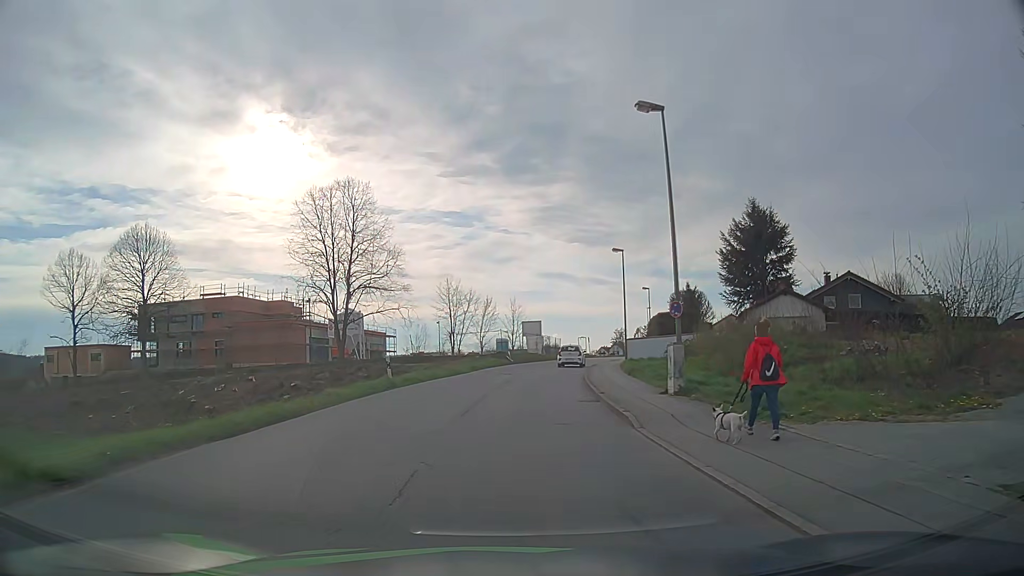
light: Day
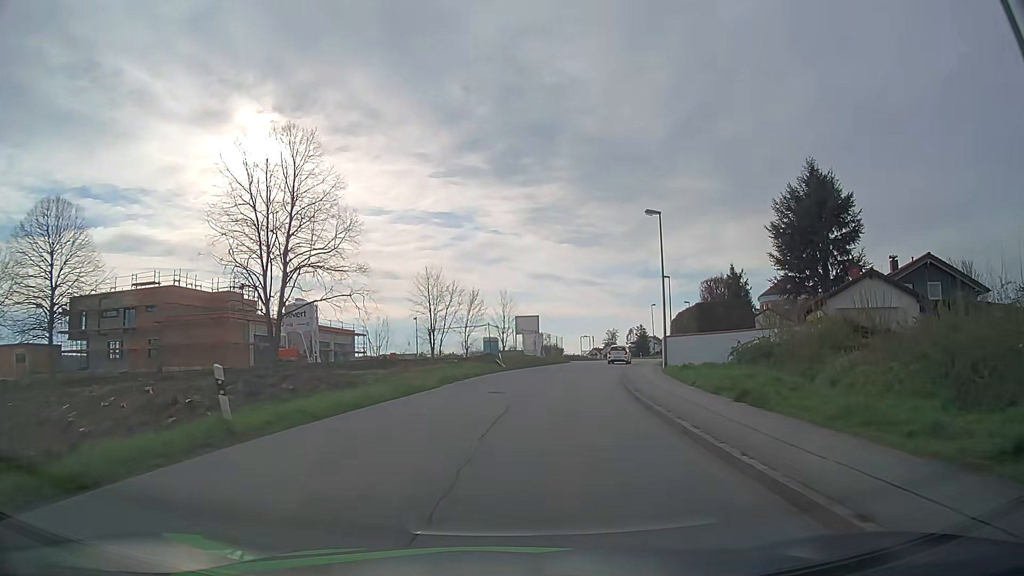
(-0.2, +14.3) m; 0°
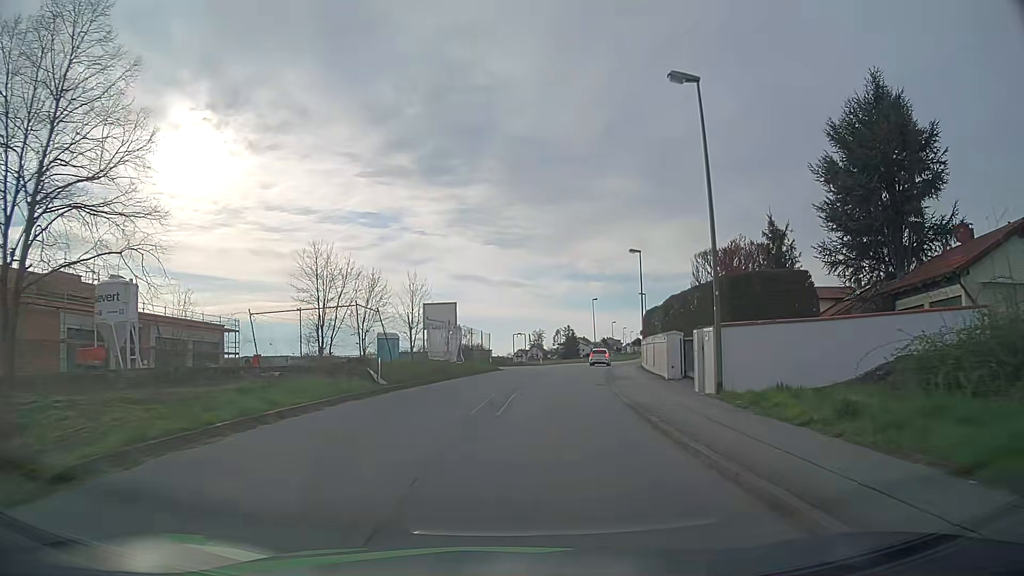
(+1.1, +18.4) m; +7°
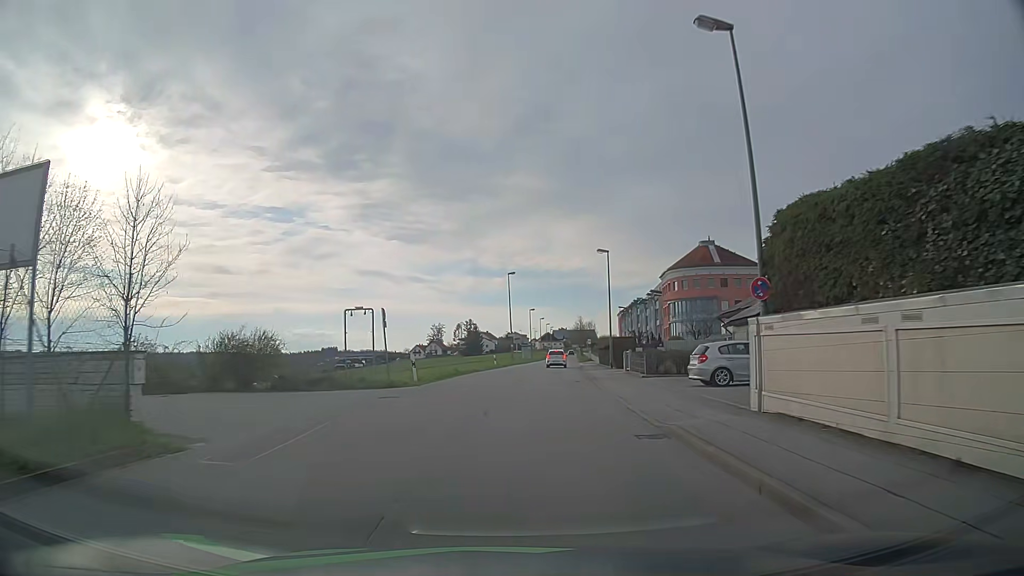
(+2.5, +33.6) m; +8°
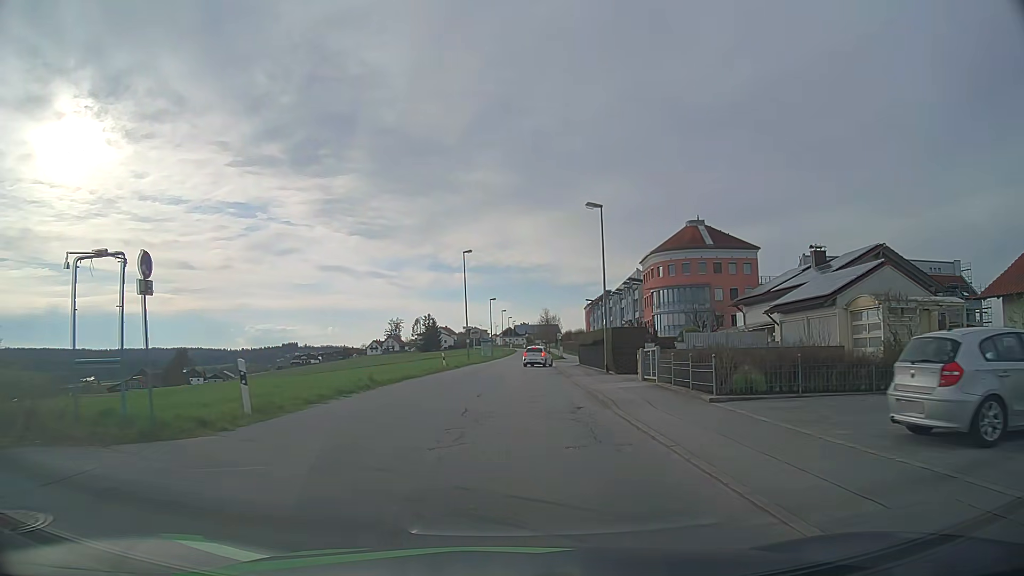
(+0.4, +14.0) m; +3°
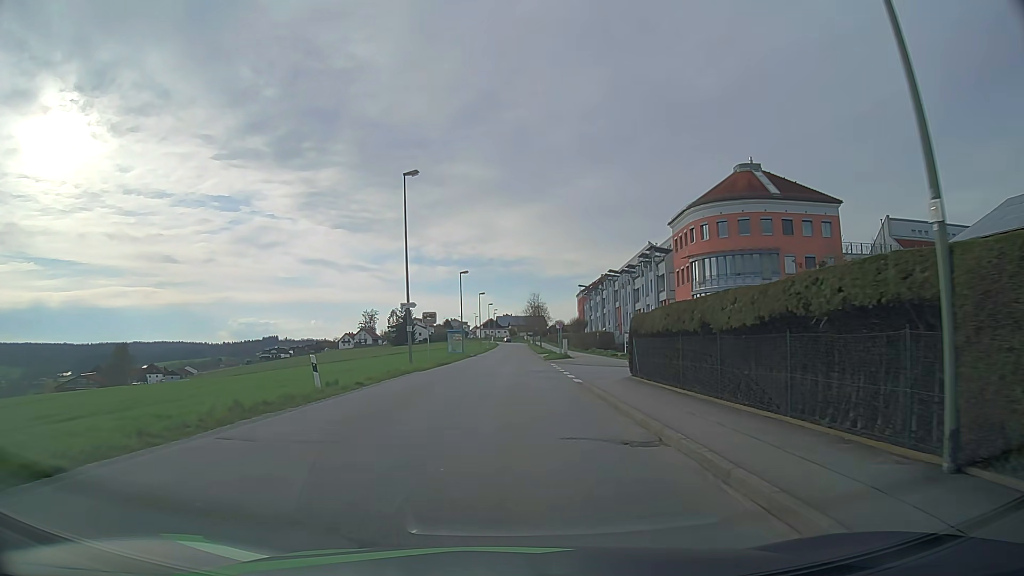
(+0.6, +26.1) m; +2°
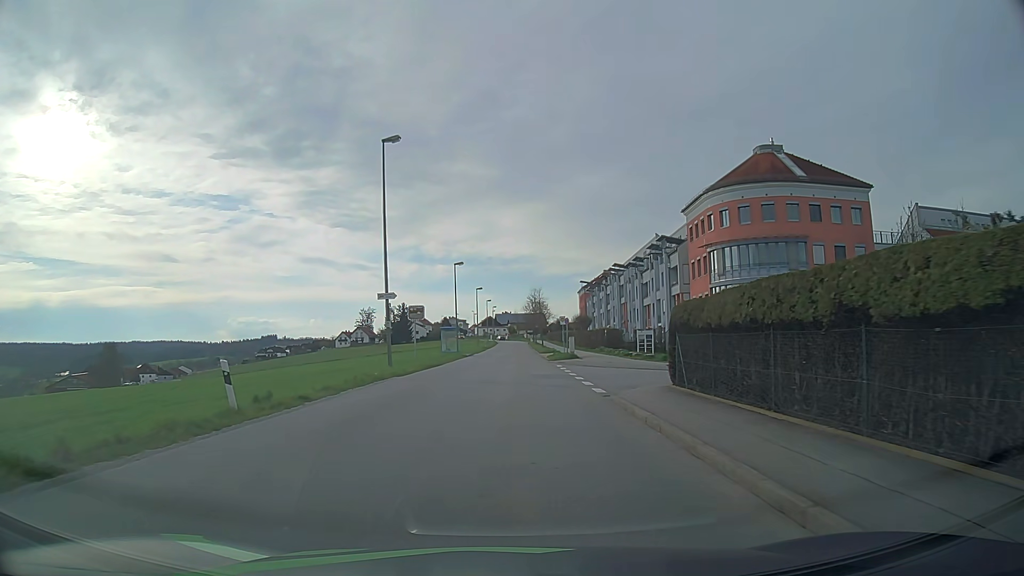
(0.0, +5.7) m; 0°
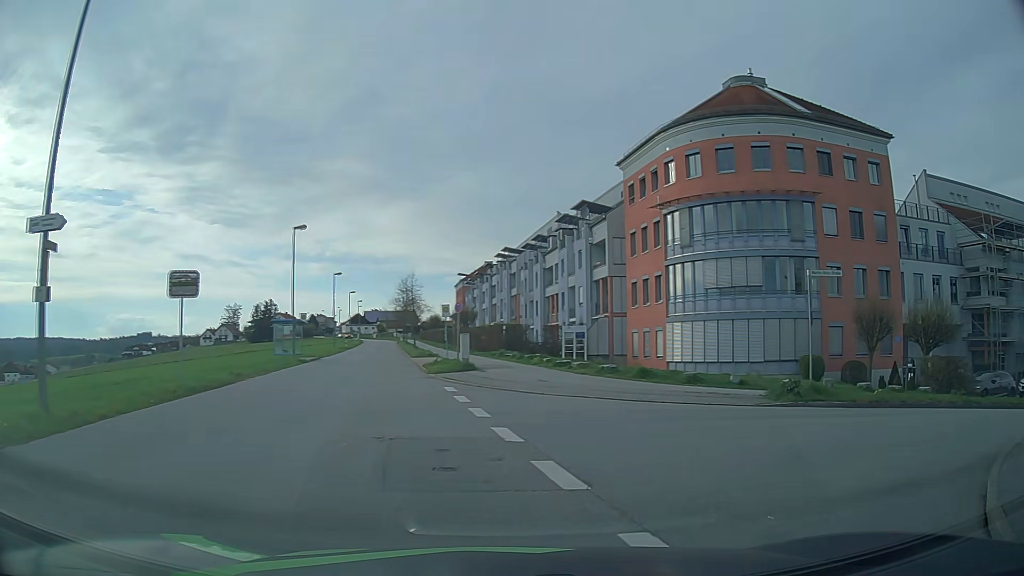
(+0.3, +17.3) m; +10°
(+4, +9) (+13, +13) (+22, +15) (+32, +17) (+42, +19) (+52, +21) (+61, +23) (+71, +26) (+80, +31) (+88, +37) m
